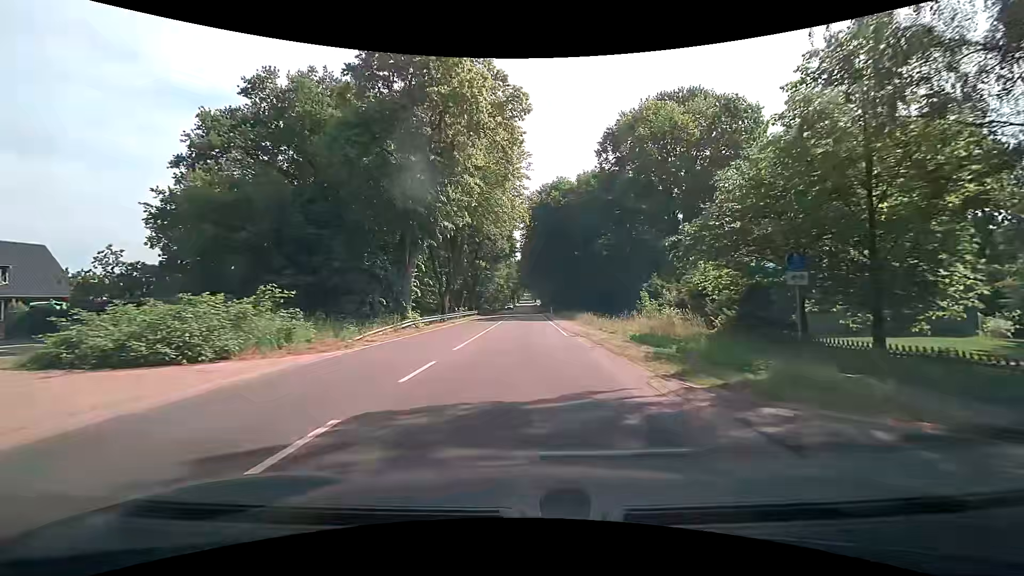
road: primary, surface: asphalt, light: Day
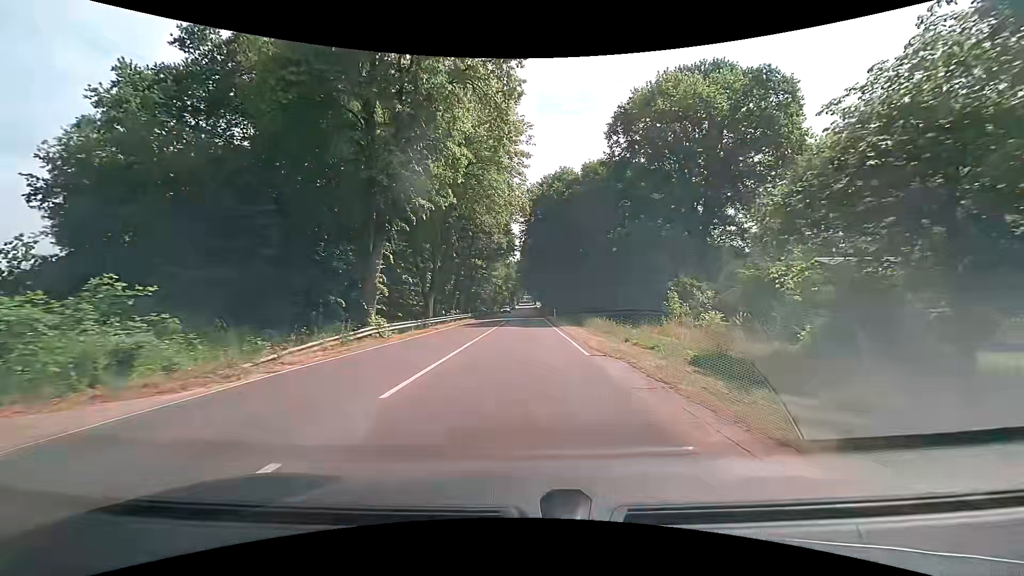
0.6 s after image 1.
(0.0, +7.5) m; 0°
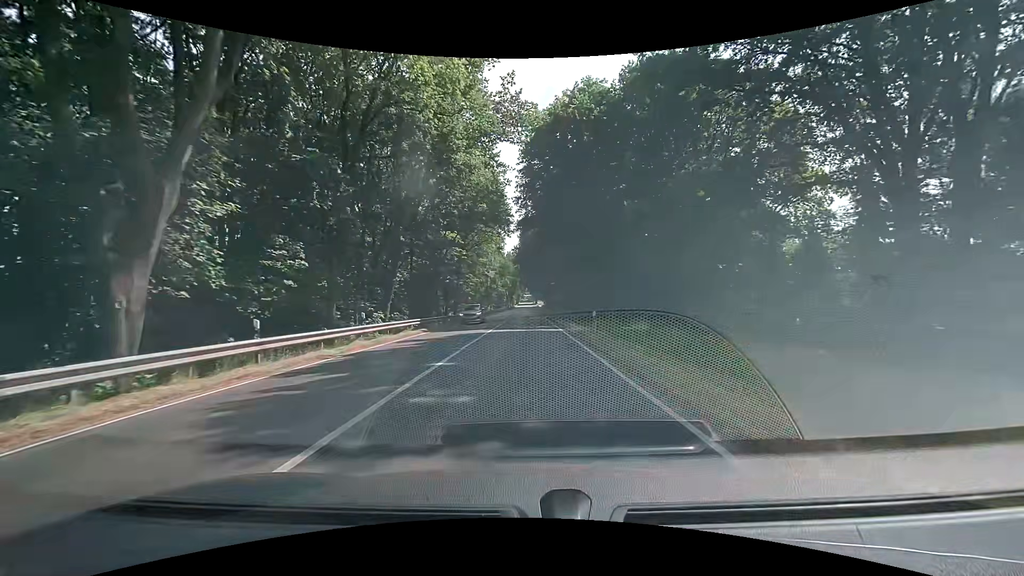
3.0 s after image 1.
(+0.1, +29.8) m; 0°
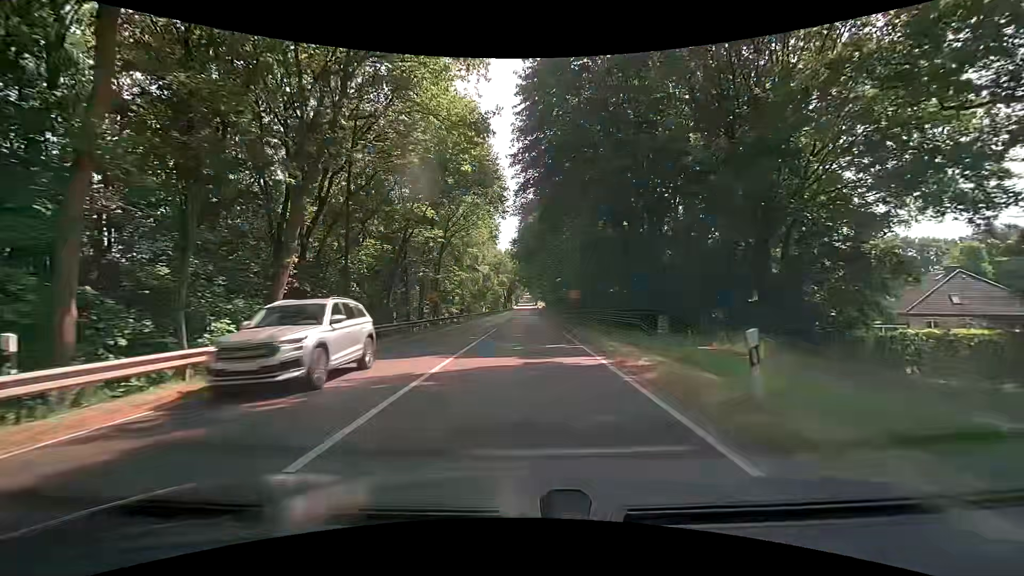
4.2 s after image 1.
(0.0, +14.9) m; 0°
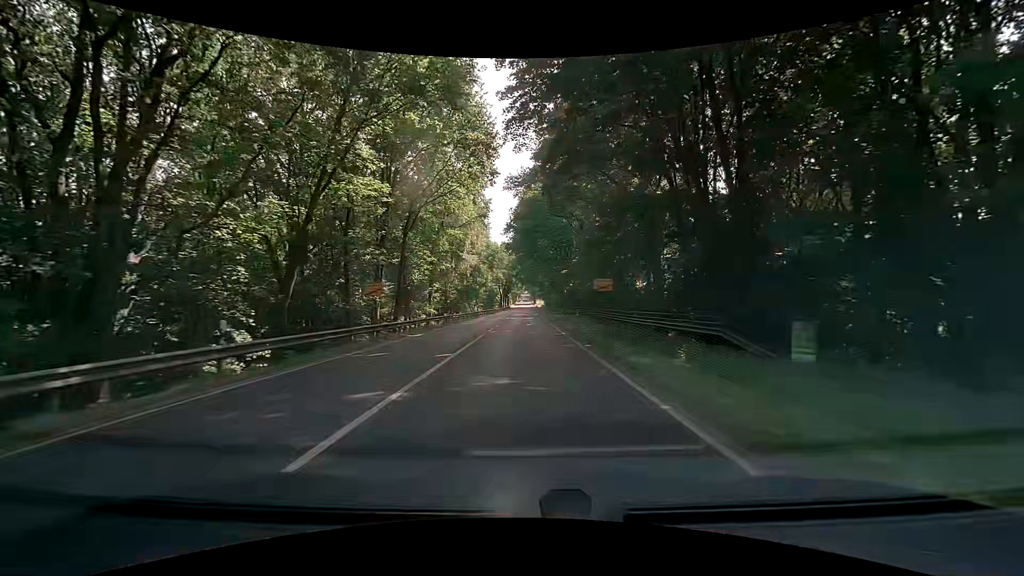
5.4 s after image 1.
(+0.1, +14.9) m; +1°
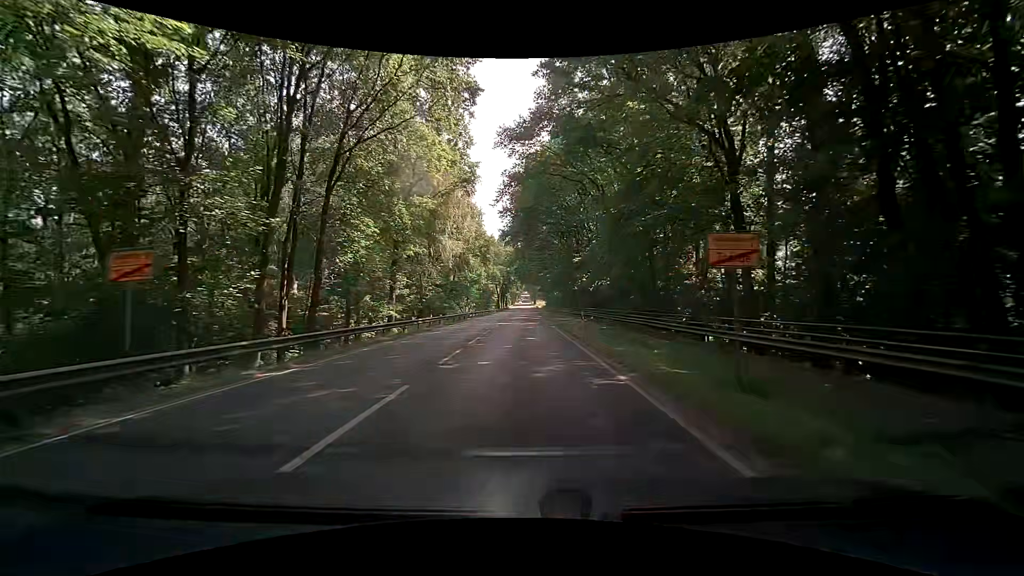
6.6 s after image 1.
(-0.2, +15.0) m; -1°
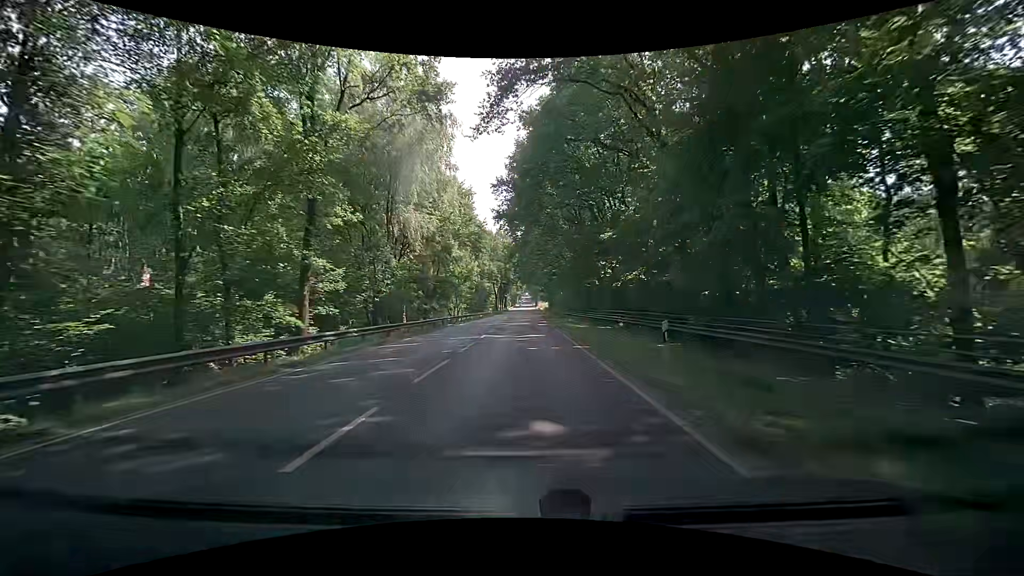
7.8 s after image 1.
(+0.2, +15.3) m; +1°
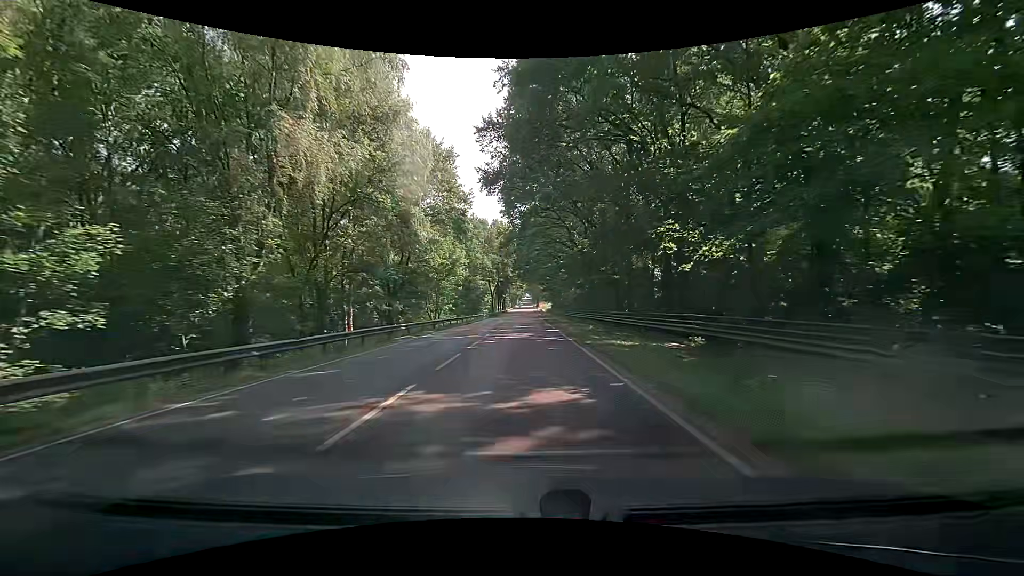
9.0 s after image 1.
(-0.2, +16.5) m; -1°
(0, +10) (0, +20) (0, +30) (0, +40) (0, +50) (+1, +60) (+1, +70) (+1, +80) (+1, +90) (+1, +100) m
